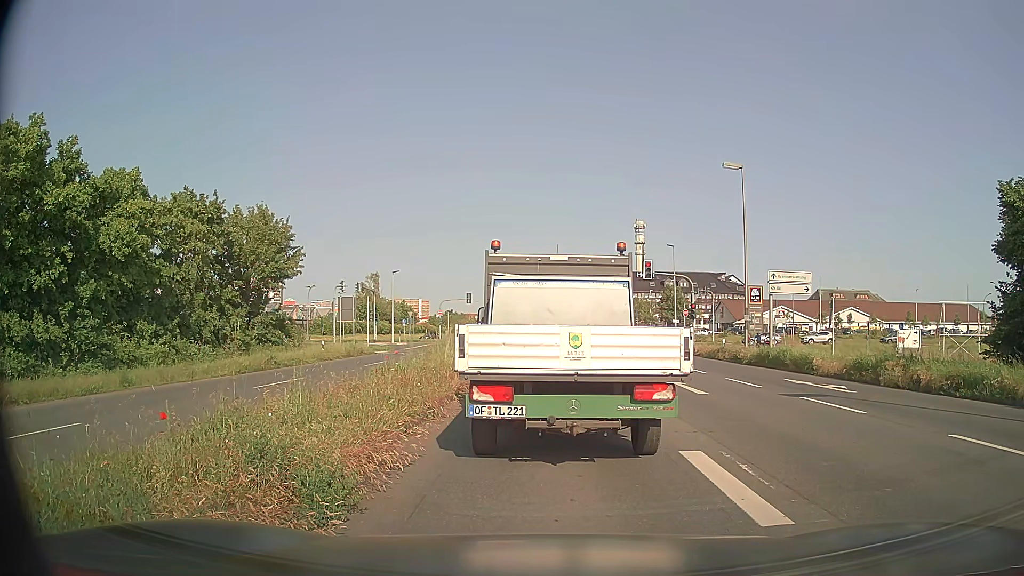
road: primary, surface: asphalt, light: Day
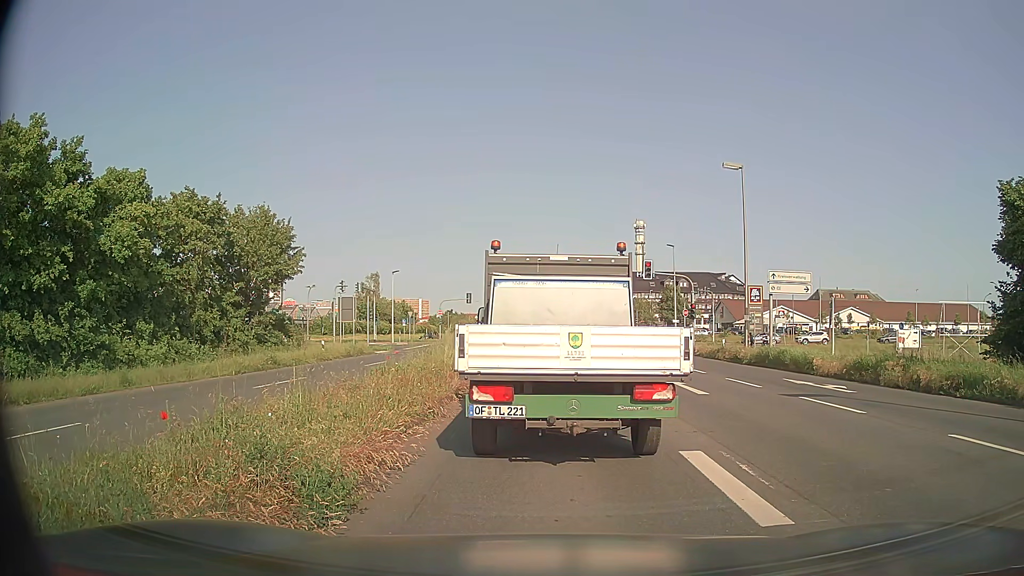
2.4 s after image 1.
(0.0, 0.0) m; 0°
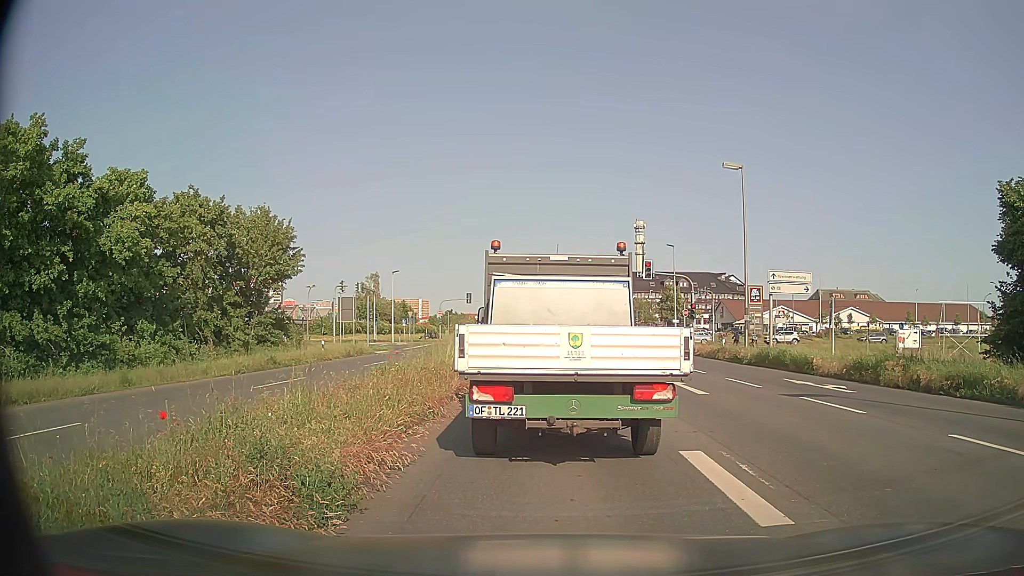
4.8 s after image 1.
(0.0, 0.0) m; 0°
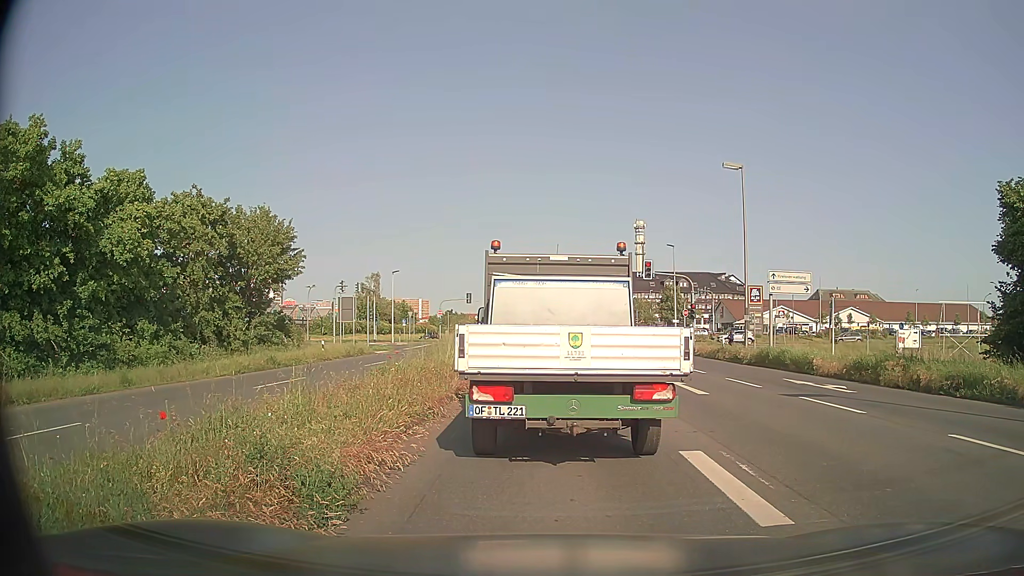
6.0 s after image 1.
(0.0, 0.0) m; 0°
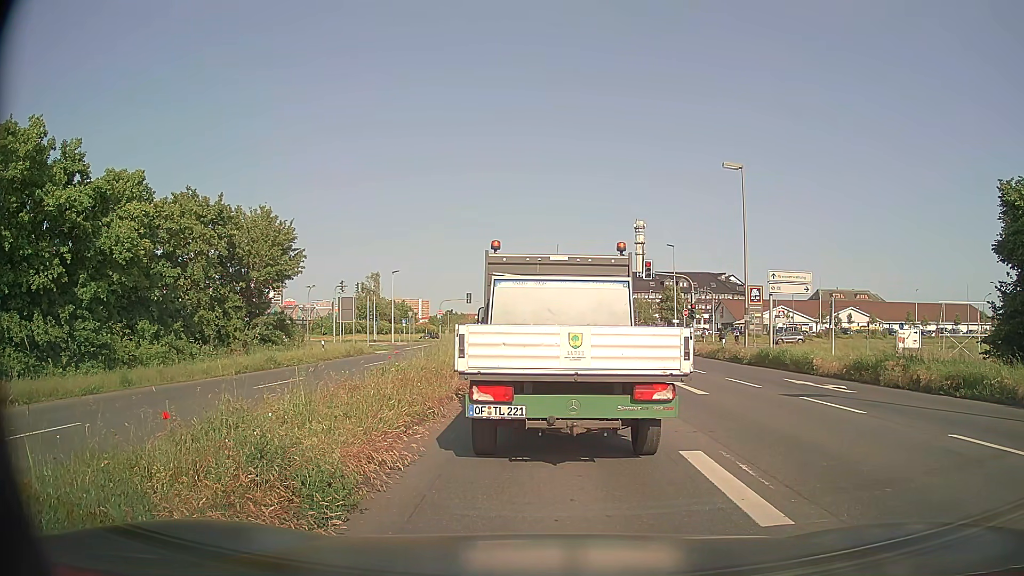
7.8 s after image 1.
(0.0, 0.0) m; 0°
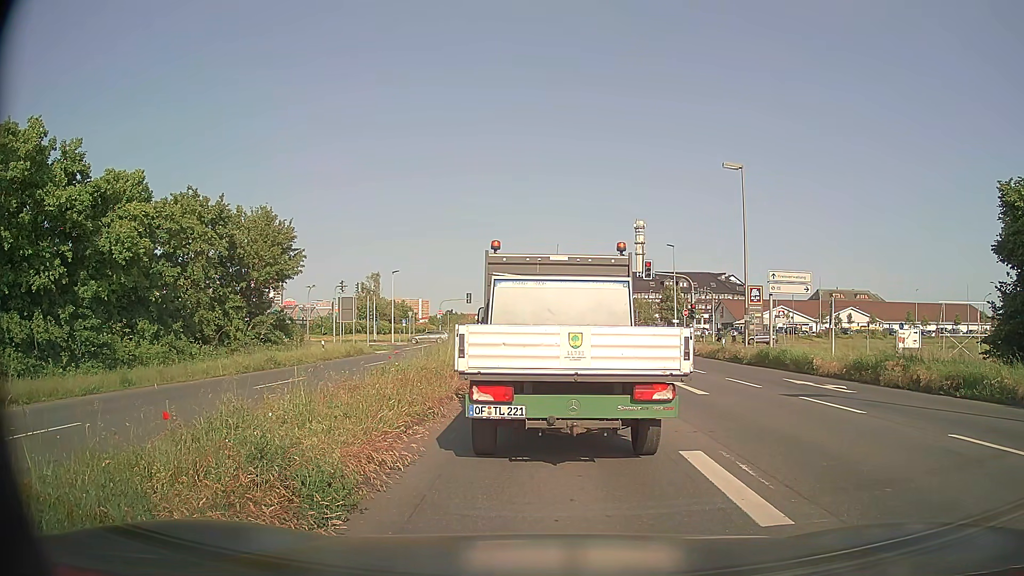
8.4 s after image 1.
(0.0, 0.0) m; 0°
